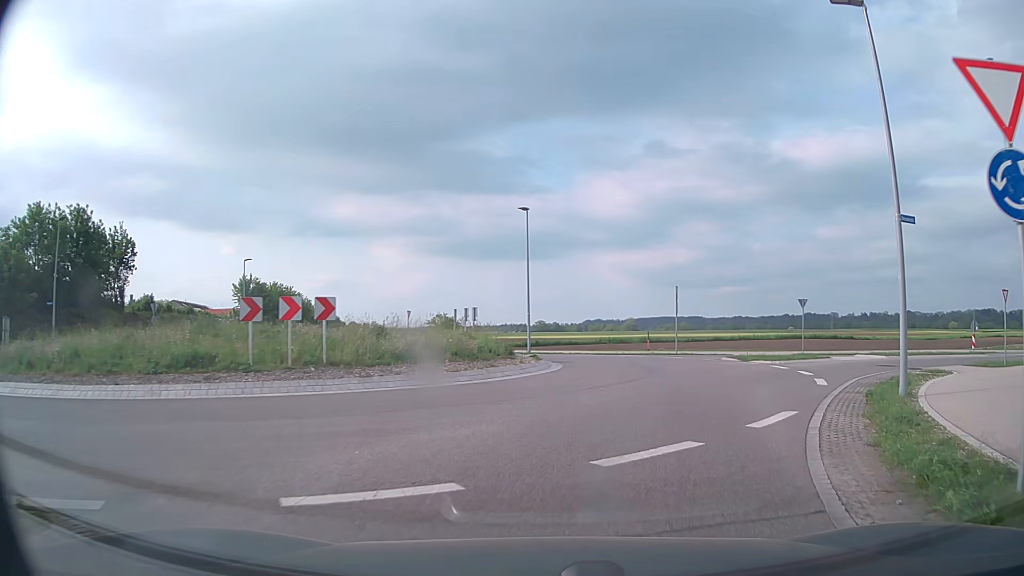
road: secondary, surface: asphalt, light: Day
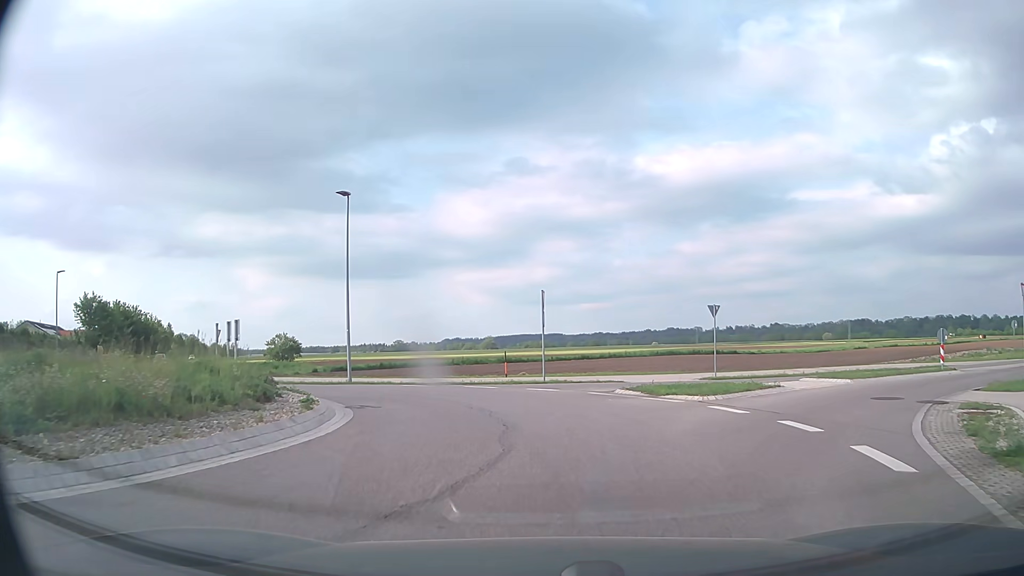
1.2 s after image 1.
(+1.0, +9.2) m; +11°
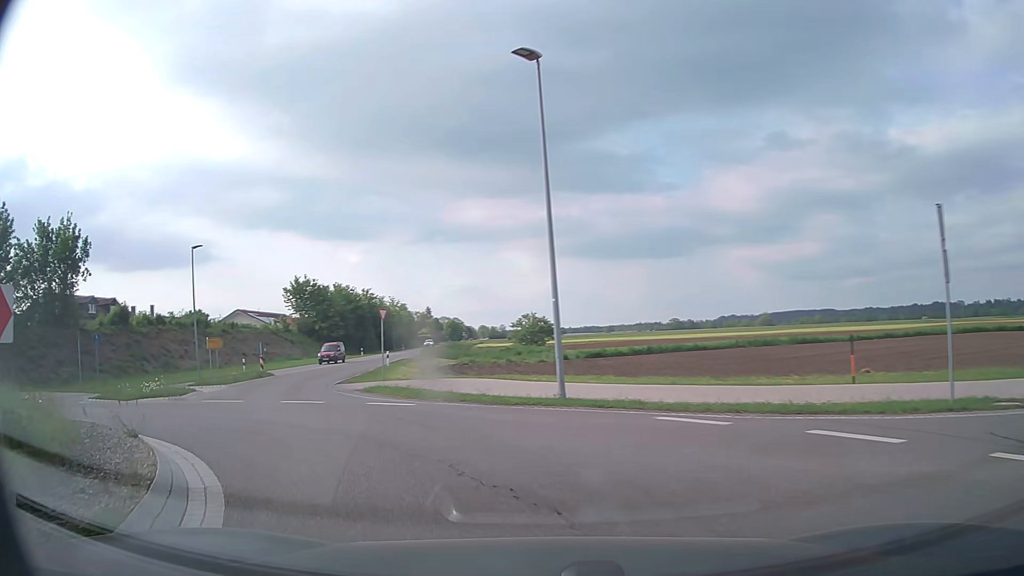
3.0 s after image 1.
(-1.9, +14.1) m; -23°
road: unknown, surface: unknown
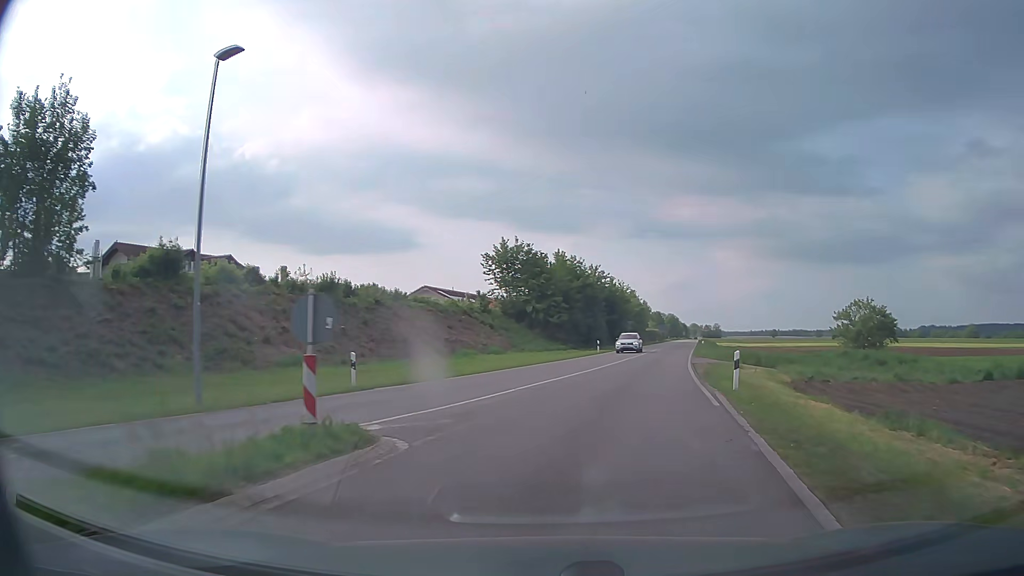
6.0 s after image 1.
(-9.7, +27.6) m; -17°
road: secondary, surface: asphalt
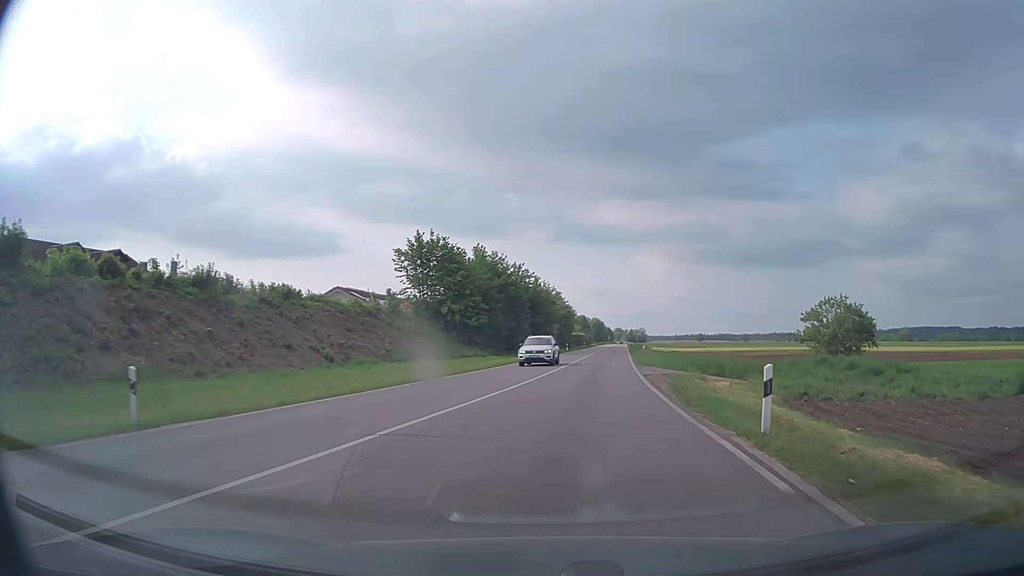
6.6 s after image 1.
(+0.4, +8.1) m; +6°
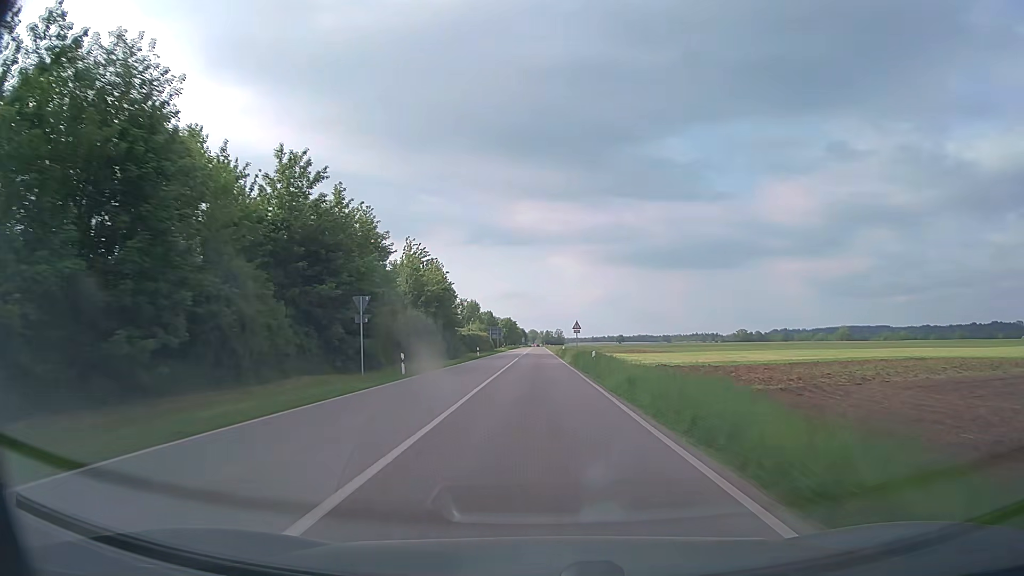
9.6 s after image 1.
(+5.5, +58.8) m; +8°
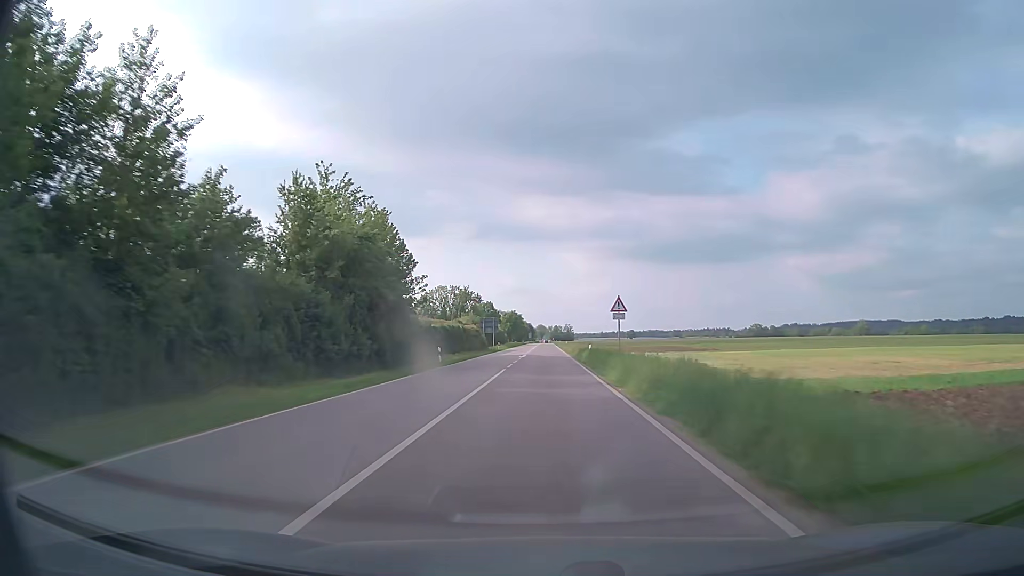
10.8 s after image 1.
(-0.2, +30.3) m; -1°
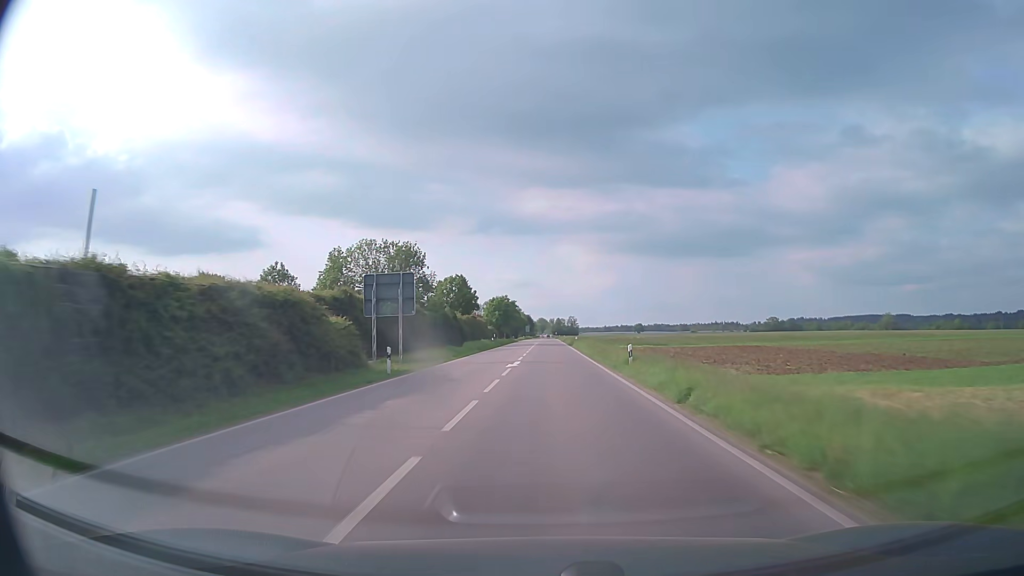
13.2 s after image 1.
(-0.2, +64.1) m; 0°
(0, +10) (0, +20) (0, +30) (0, +40) (0, +50) (+1, +60) (+1, +70) (+1, +80) (+1, +90) (+1, +100) m
